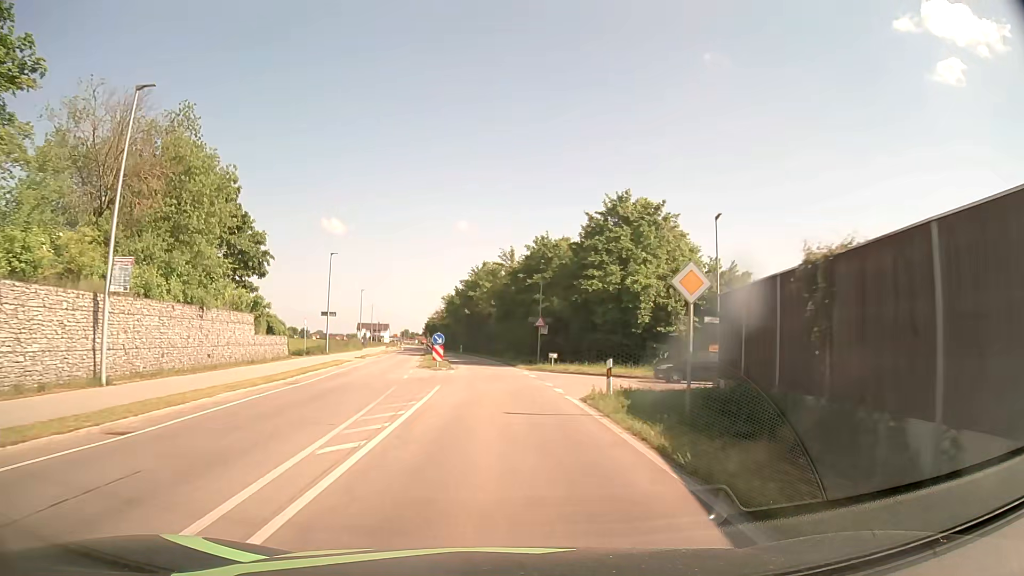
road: secondary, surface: asphalt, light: Day
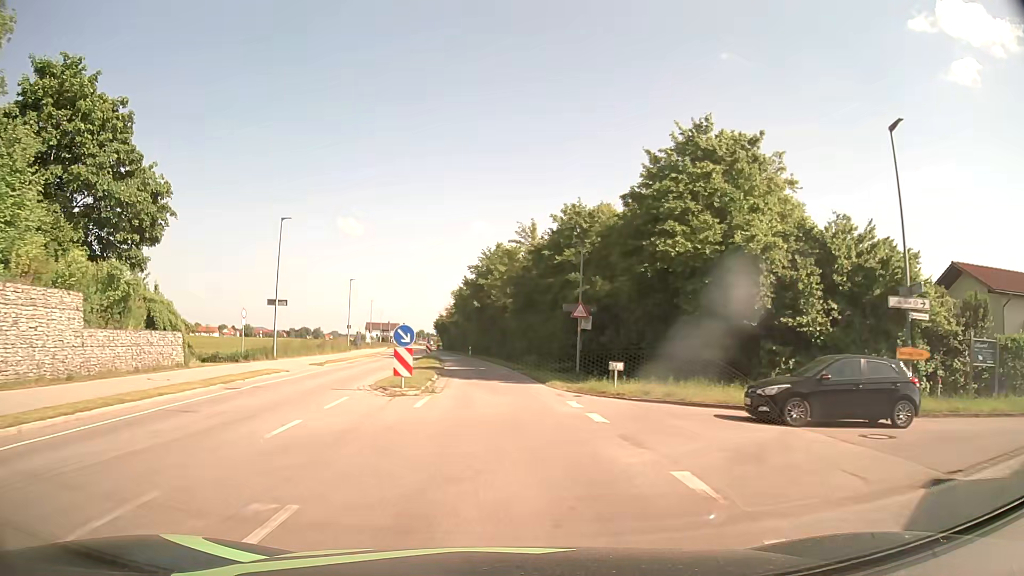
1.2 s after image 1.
(-0.1, +16.0) m; -1°
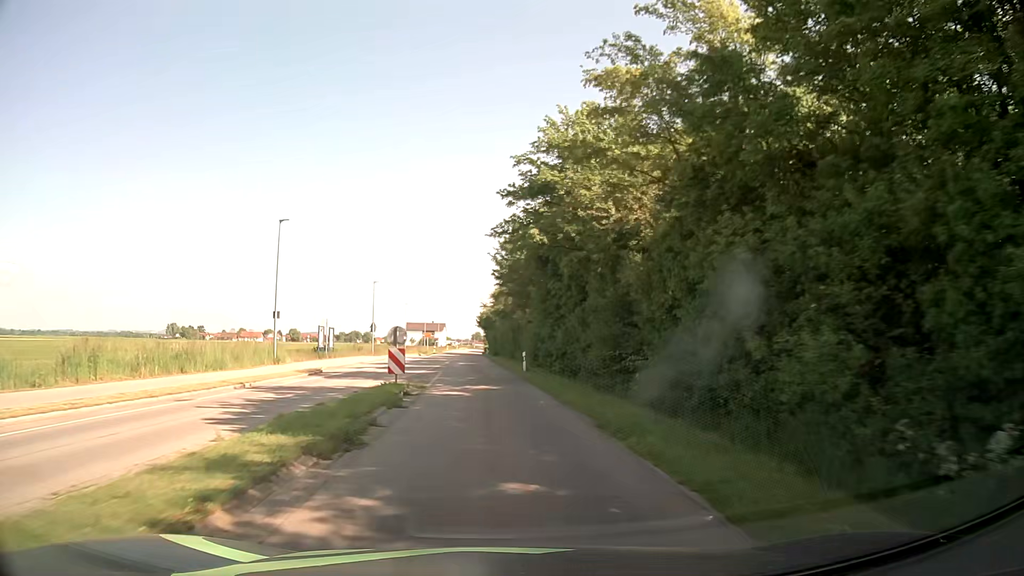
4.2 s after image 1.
(-1.9, +40.0) m; -5°
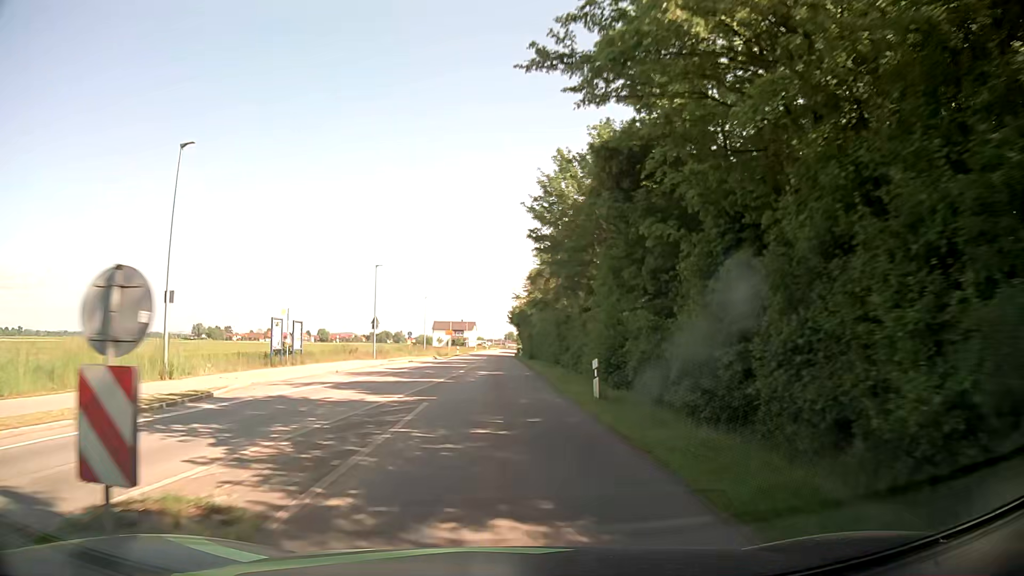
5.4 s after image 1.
(-0.4, +16.1) m; -3°
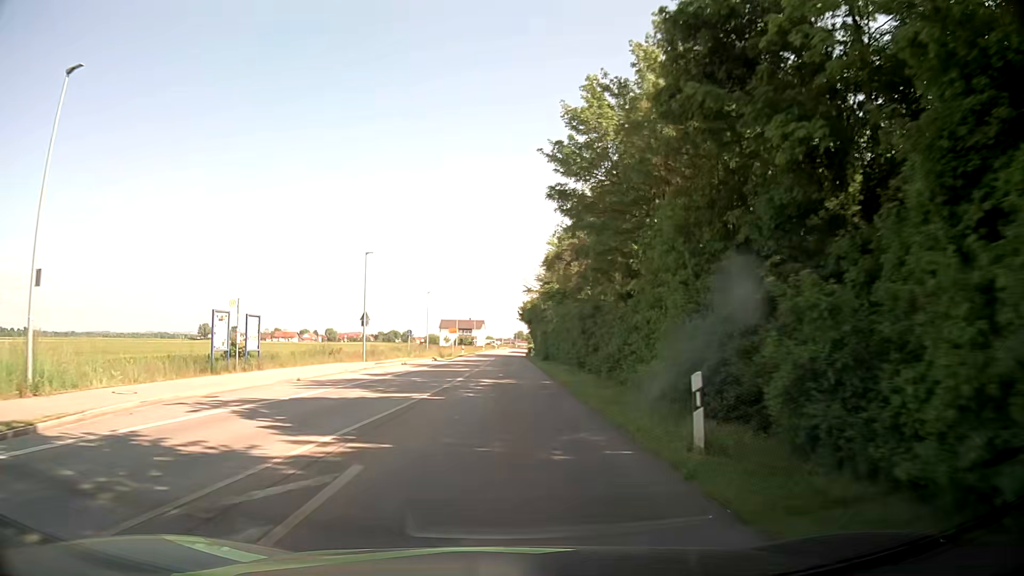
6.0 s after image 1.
(0.0, +8.1) m; -1°
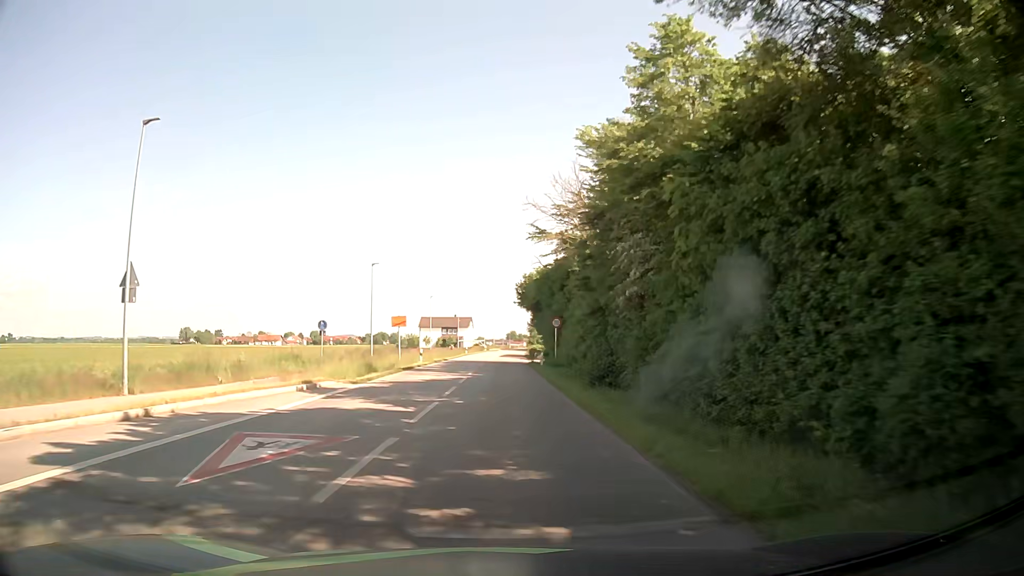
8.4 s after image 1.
(+0.2, +32.4) m; +1°
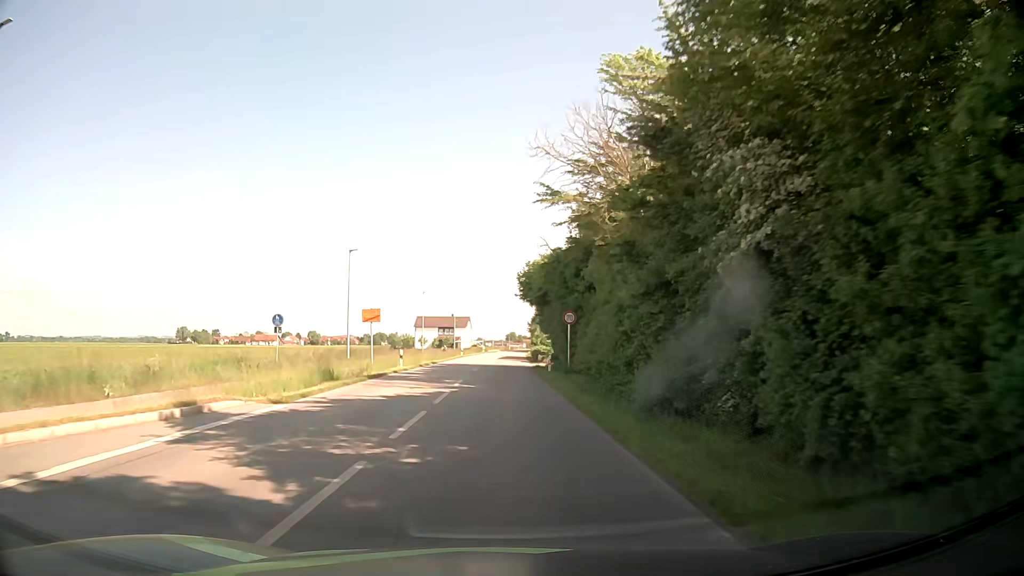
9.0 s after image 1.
(0.0, +8.1) m; 0°
